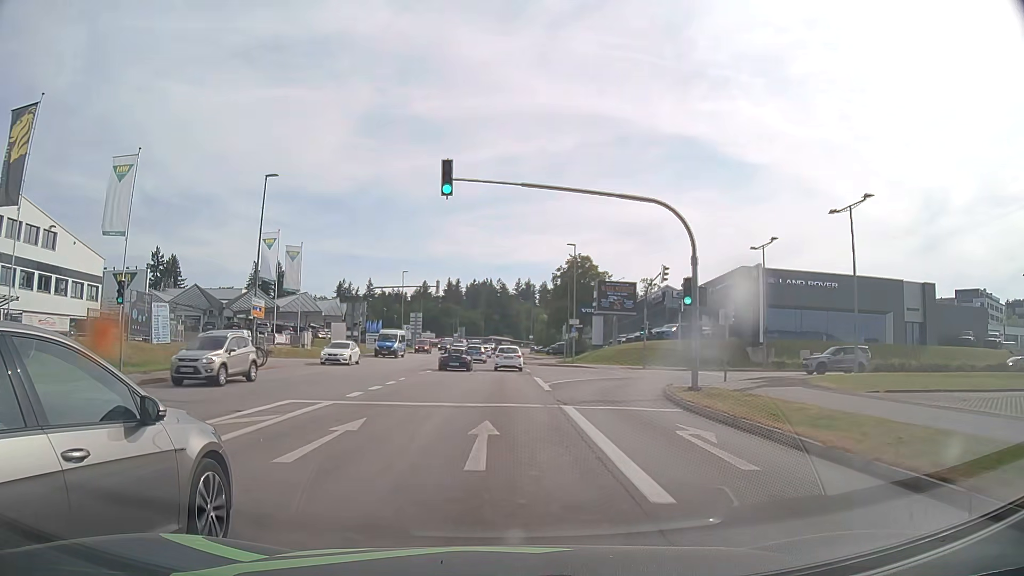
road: tertiary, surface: asphalt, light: Day
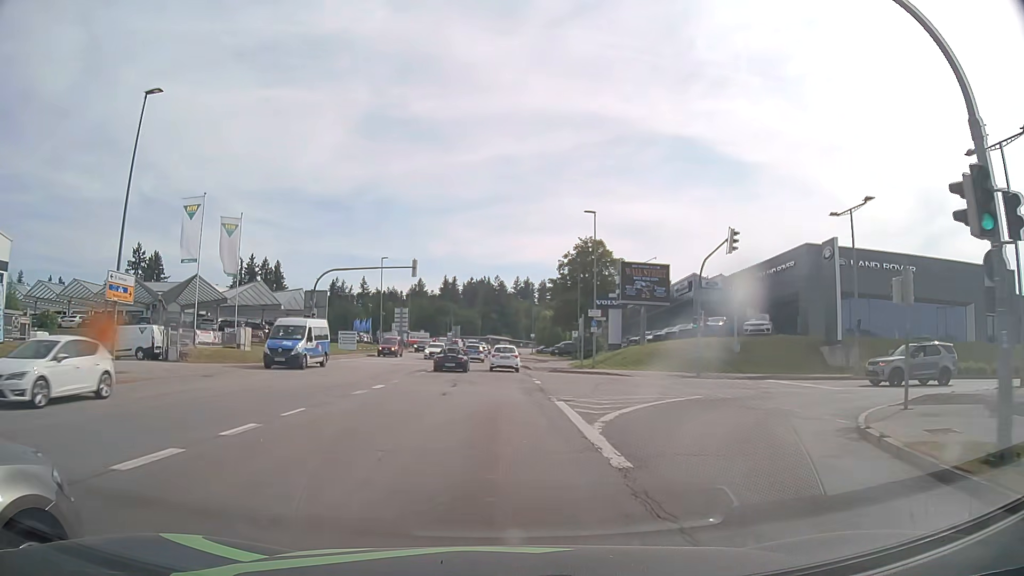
(0.0, +14.1) m; 0°
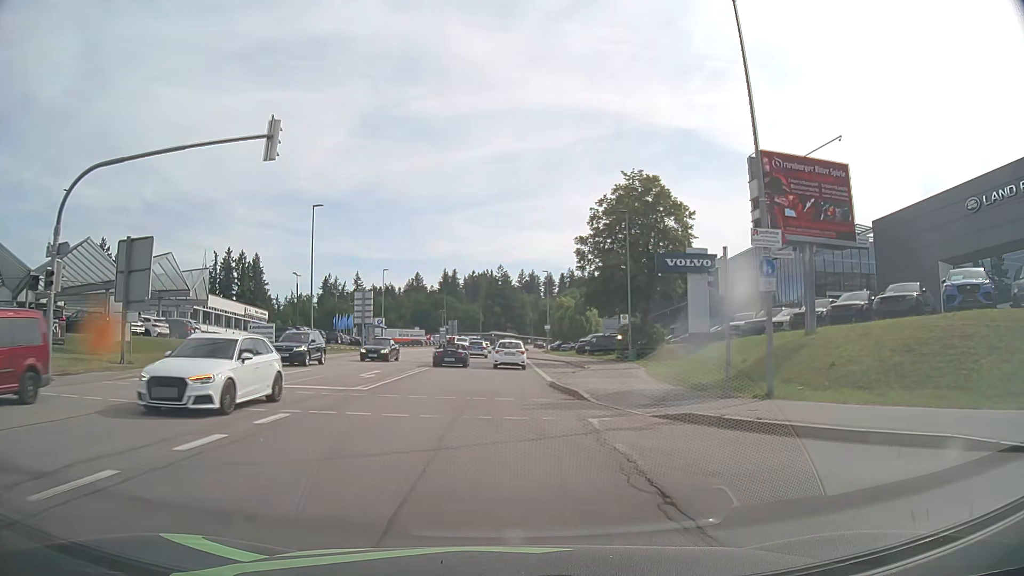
(0.0, +28.4) m; 0°
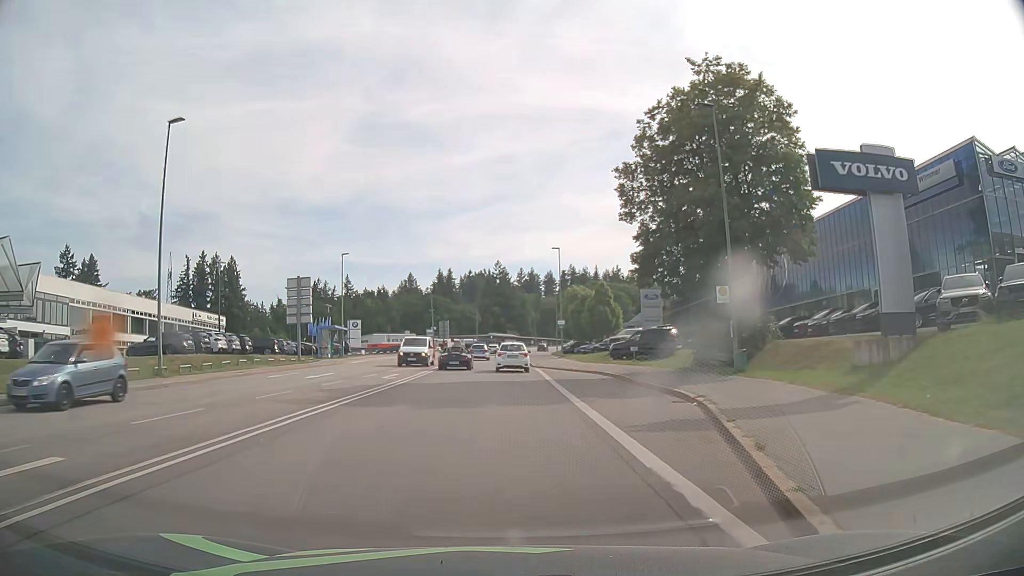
(-0.1, +21.5) m; 0°
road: secondary
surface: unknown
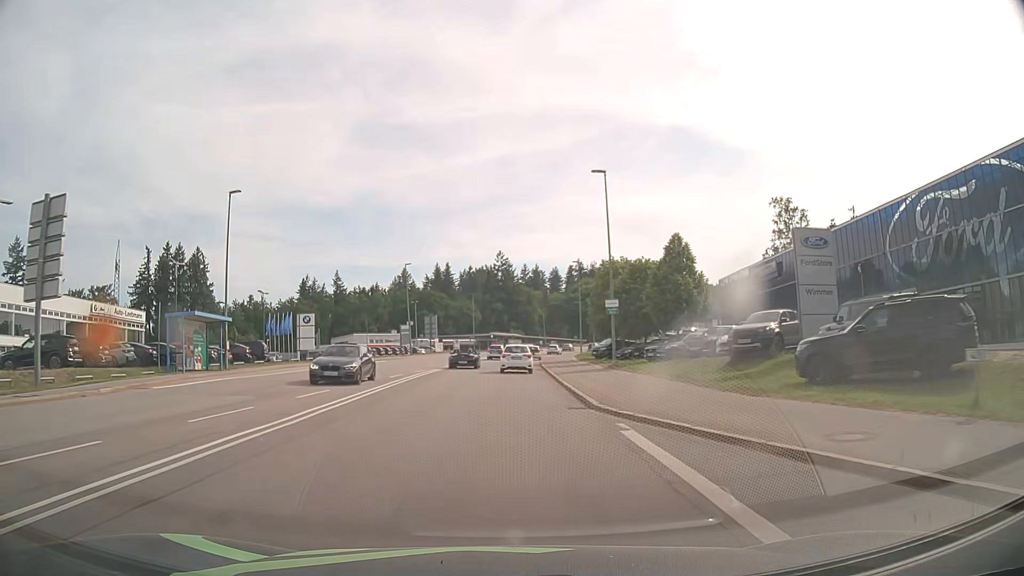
(0.0, +29.0) m; 0°
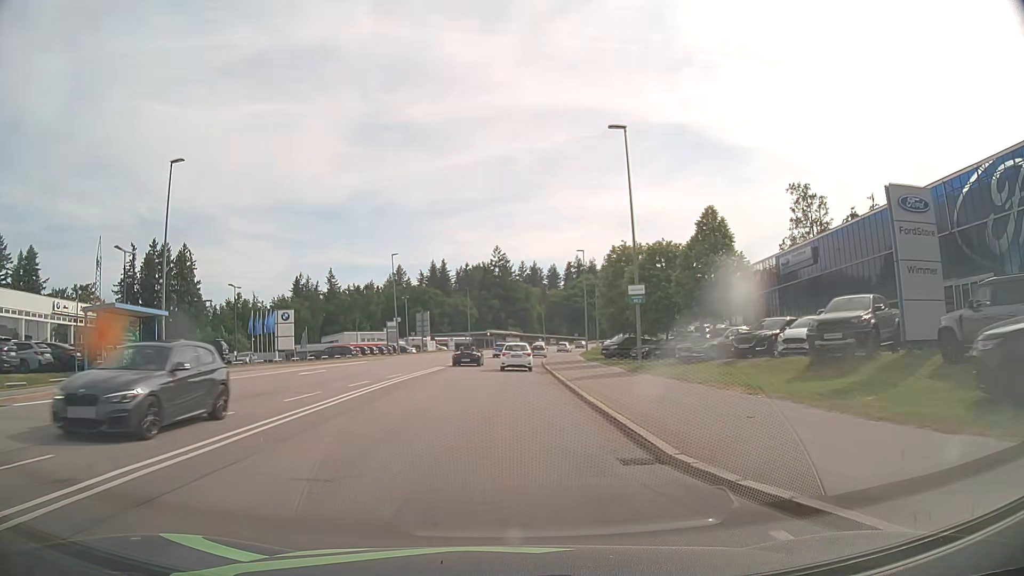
(0.0, +7.3) m; 0°
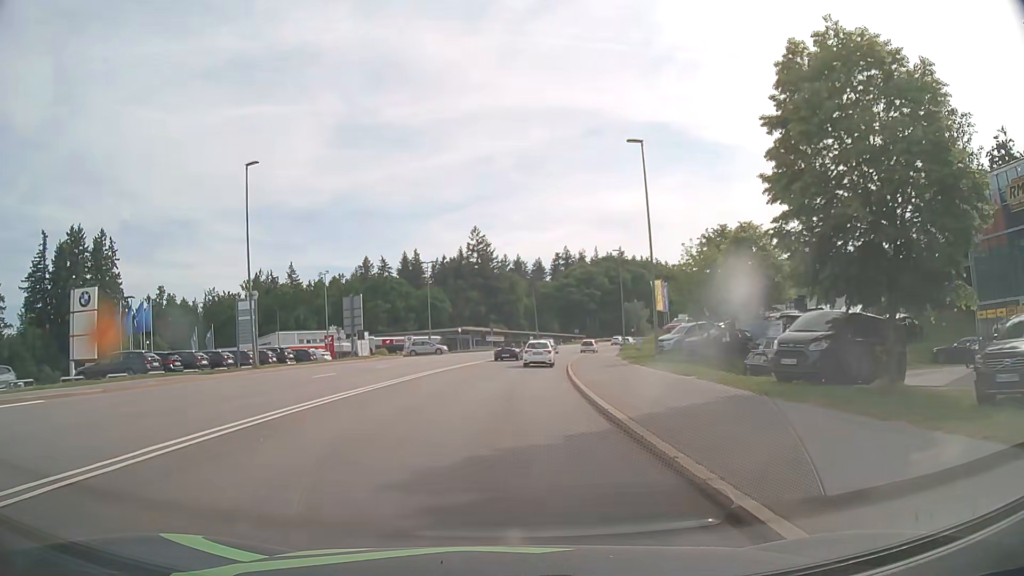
(+0.2, +36.6) m; +1°
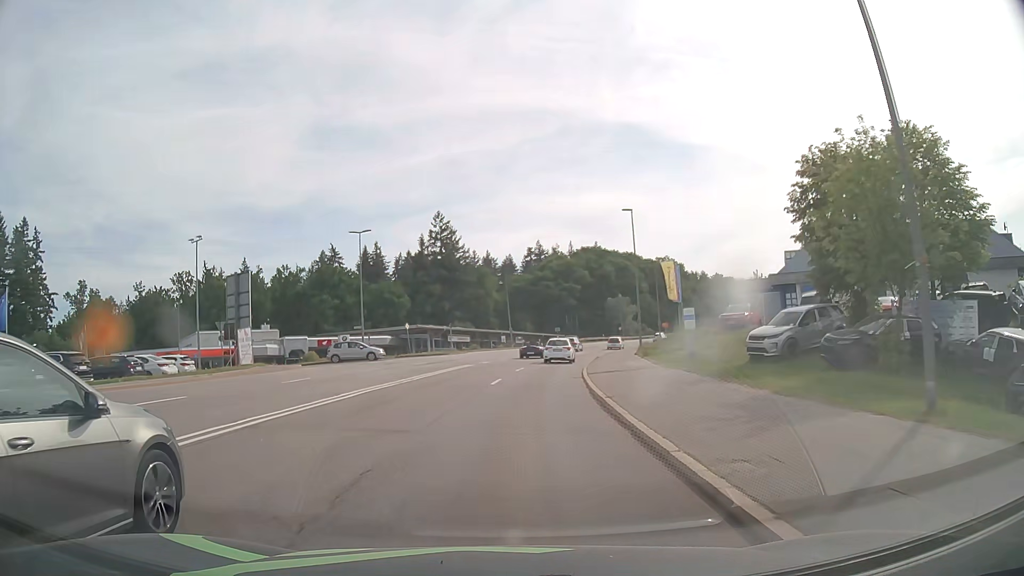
(+0.5, +21.9) m; +3°
(0, +10) (+1, +20) (+1, +30) (+3, +40) (+4, +50) (+6, +60) (+9, +69) (+12, +79) (+15, +88) (+18, +98) m
